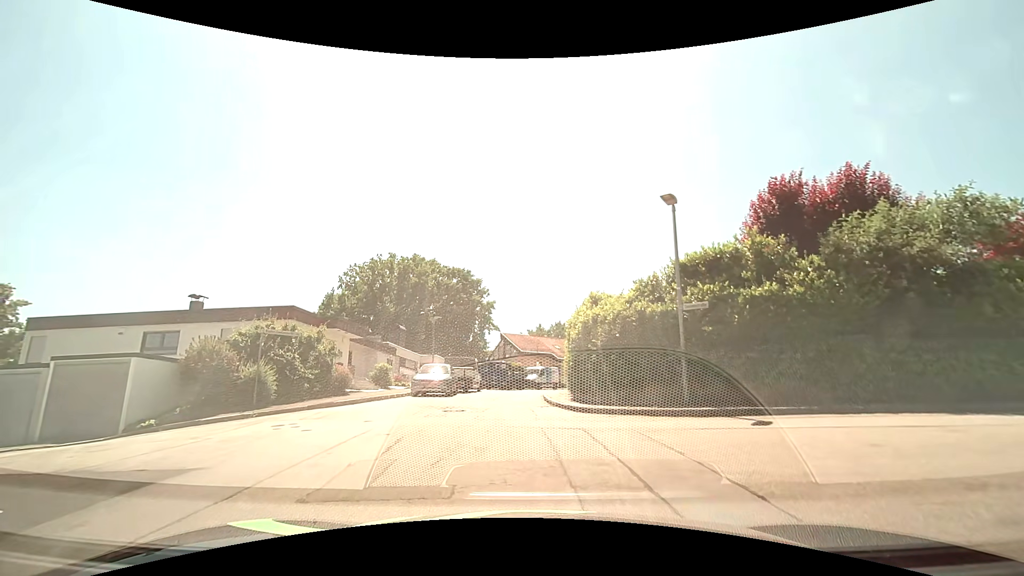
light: Day
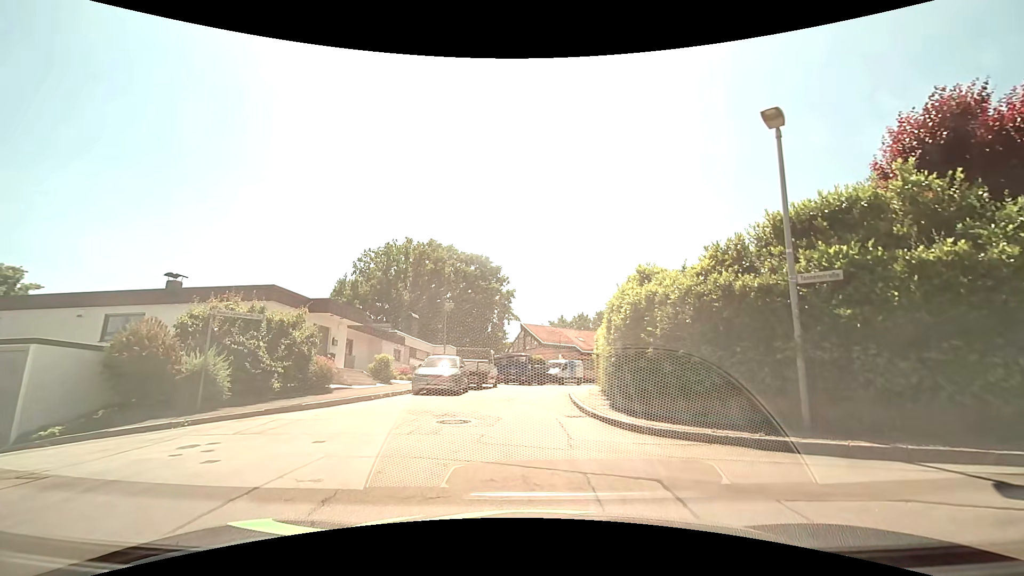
(-0.1, +4.1) m; -4°
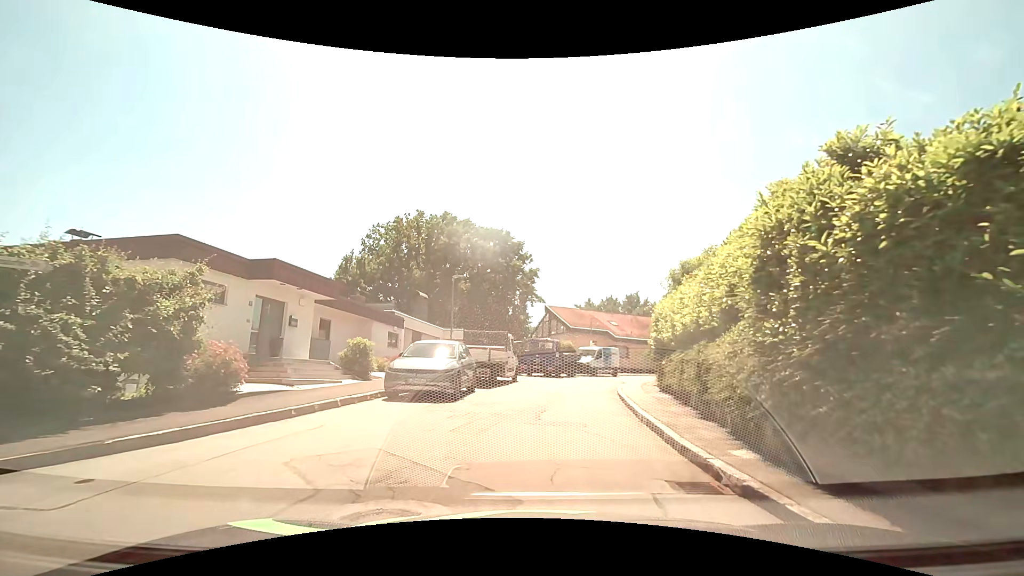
(-0.2, +7.2) m; -1°
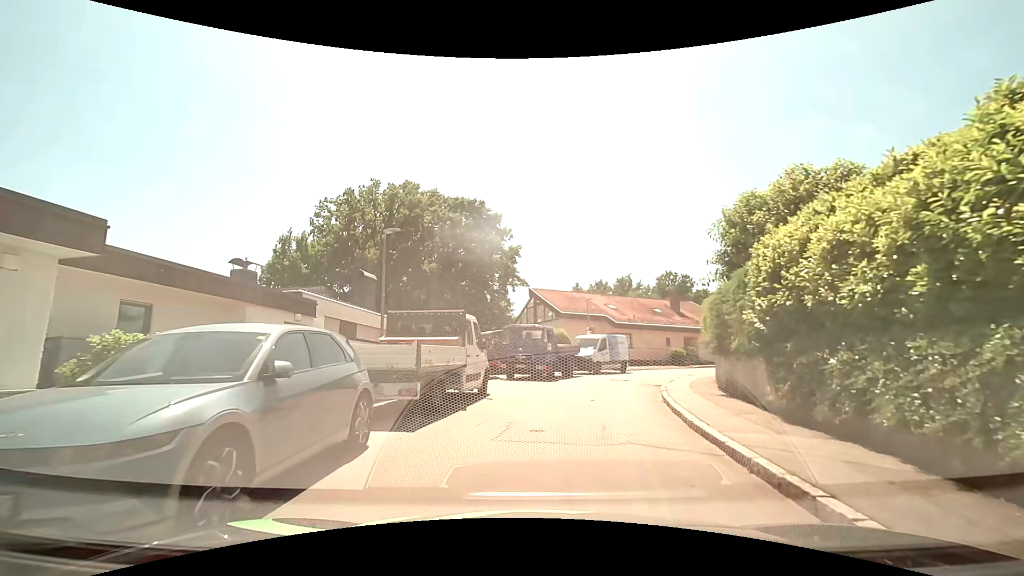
(-0.1, +9.8) m; +1°
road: residential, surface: asphalt
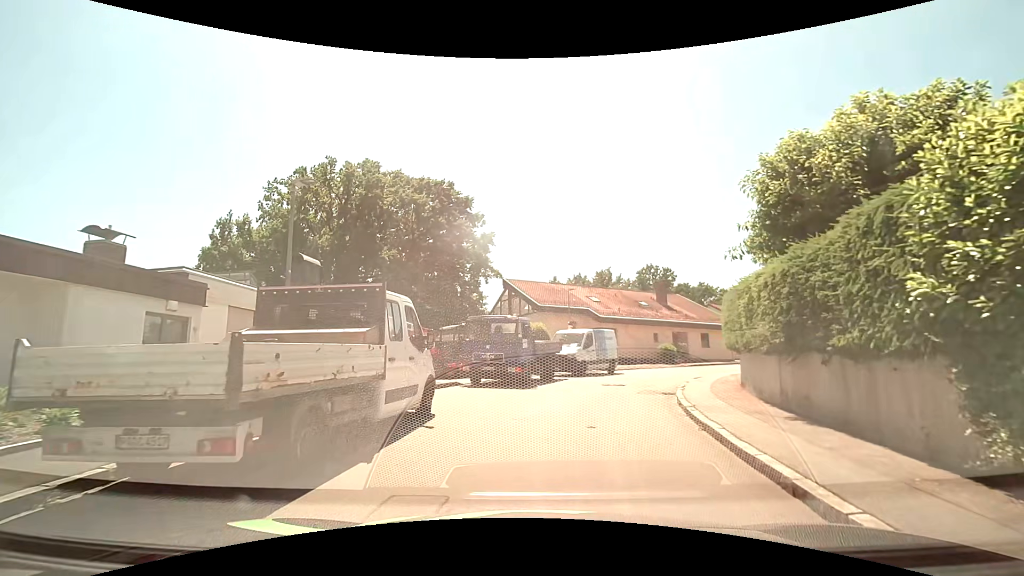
(+0.1, +4.7) m; +2°
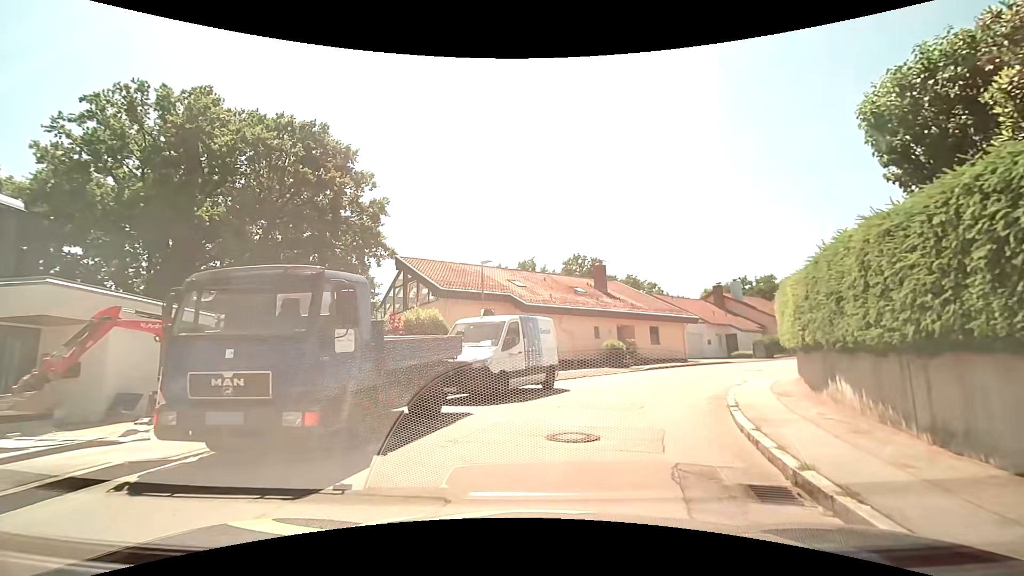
(+0.8, +10.9) m; +8°
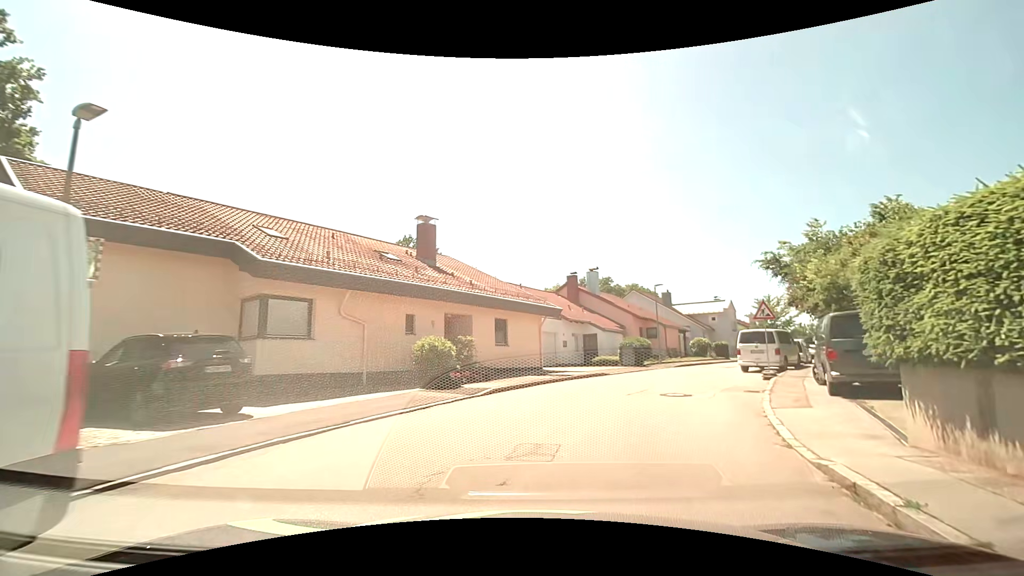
(+2.0, +13.2) m; +19°
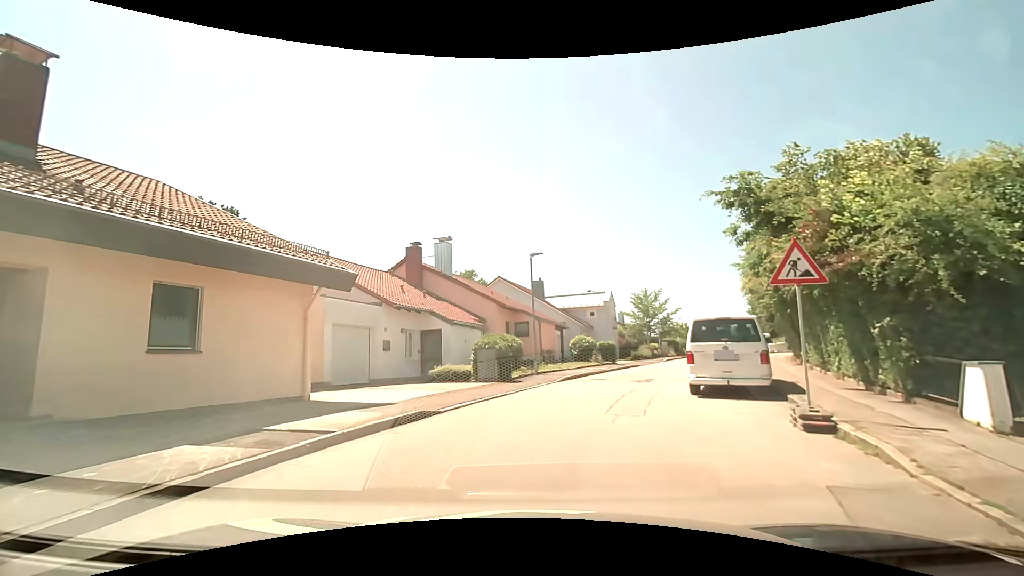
(+2.0, +12.6) m; +15°
(0, +10) (+3, +20) (+7, +29) (+12, +37) (+19, +44) (+29, +45) (+39, +44) (+49, +42) (+59, +41) (+69, +41) m
